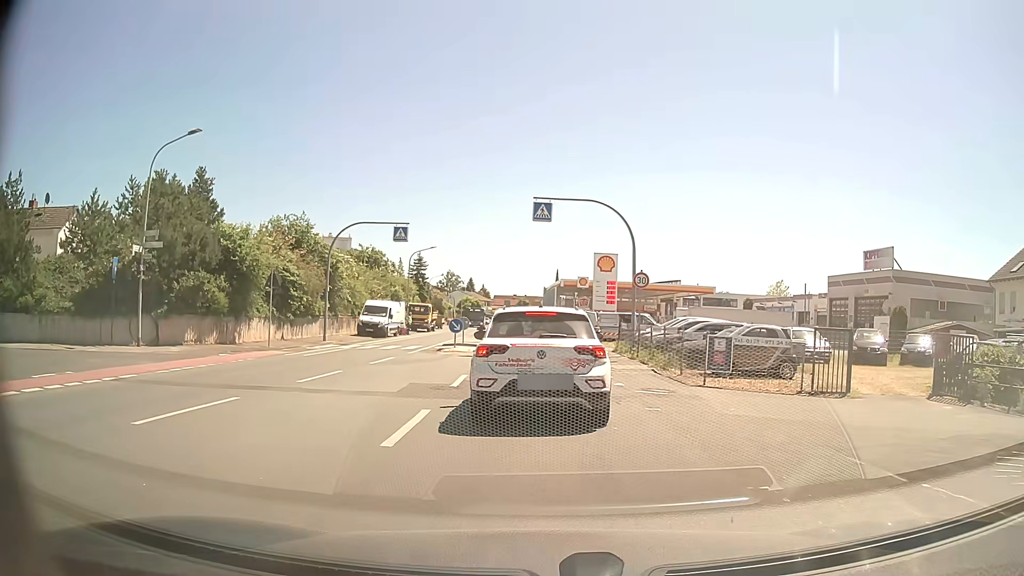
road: tertiary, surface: asphalt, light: Day
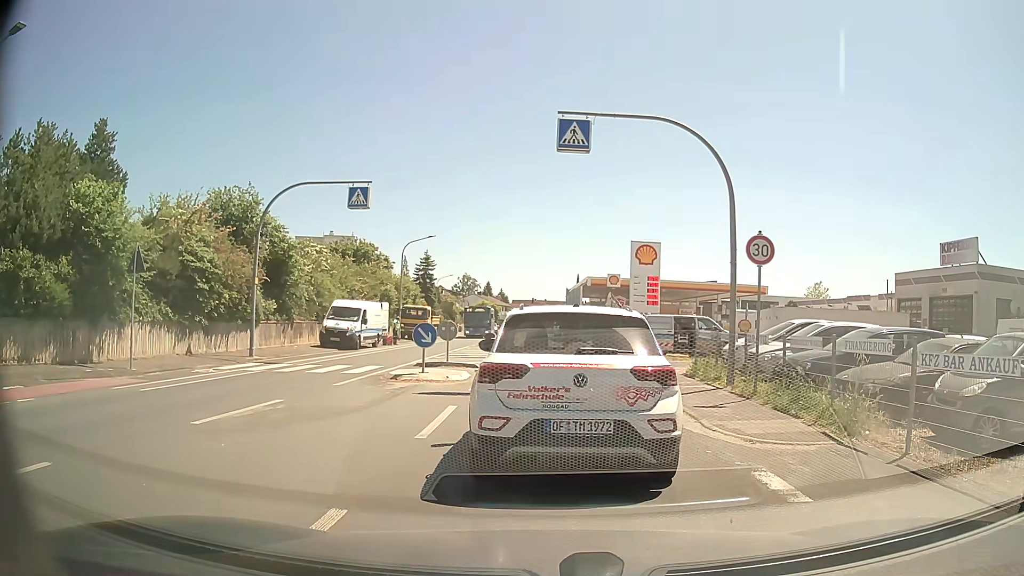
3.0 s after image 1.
(-0.2, +11.2) m; -2°
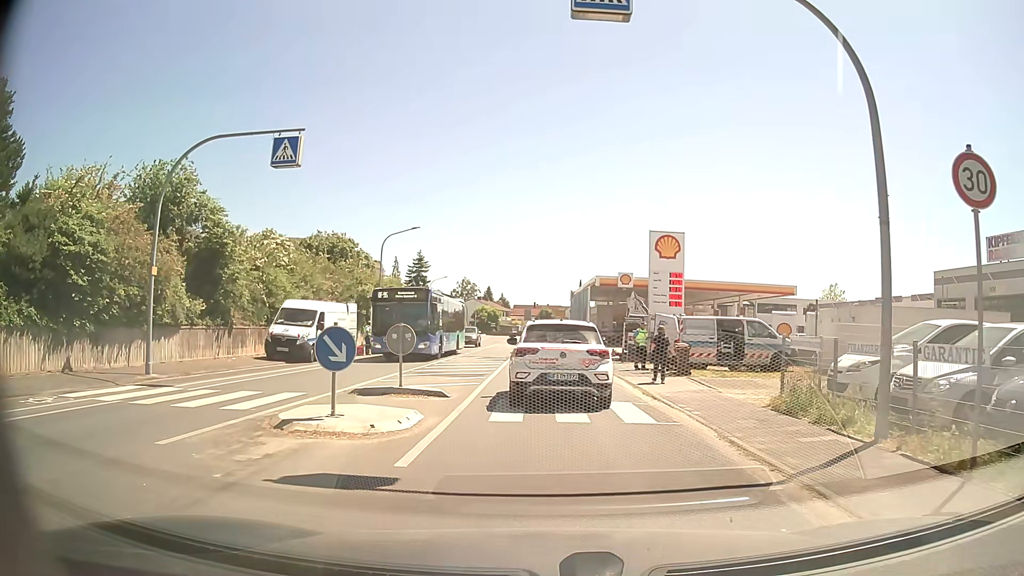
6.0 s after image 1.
(0.0, +7.6) m; 0°
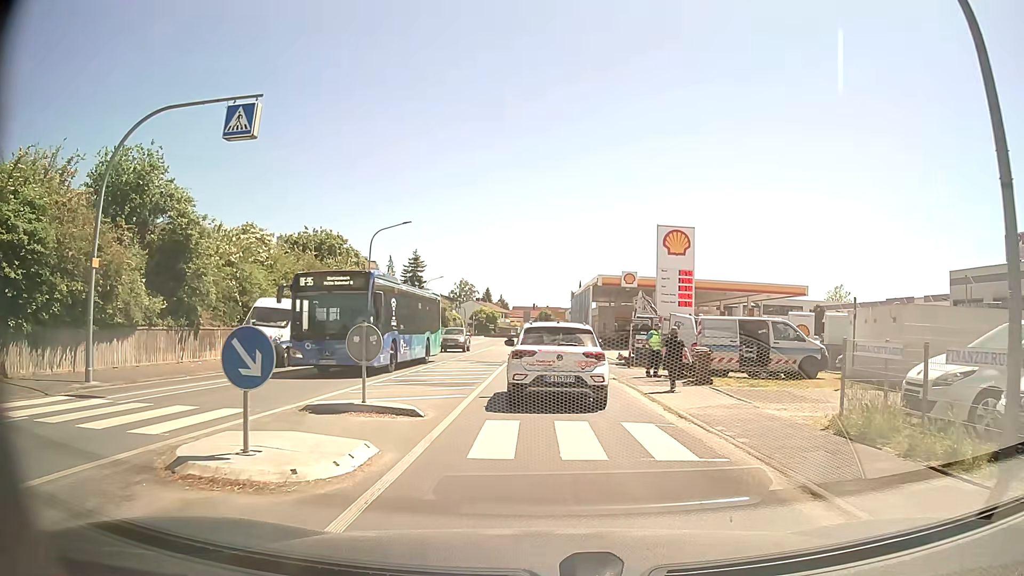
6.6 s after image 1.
(0.0, +3.0) m; 0°
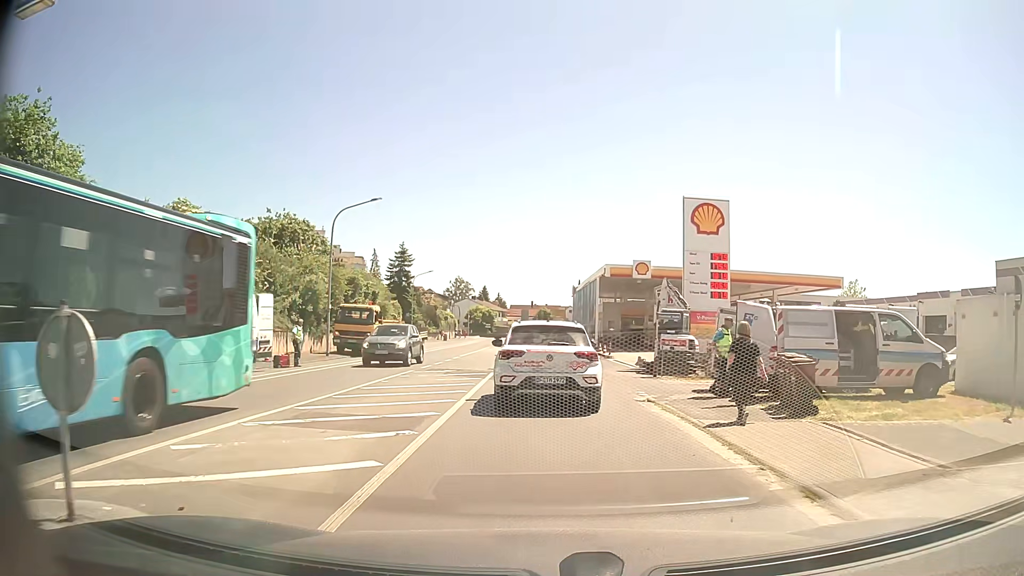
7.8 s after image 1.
(0.0, +7.5) m; 0°
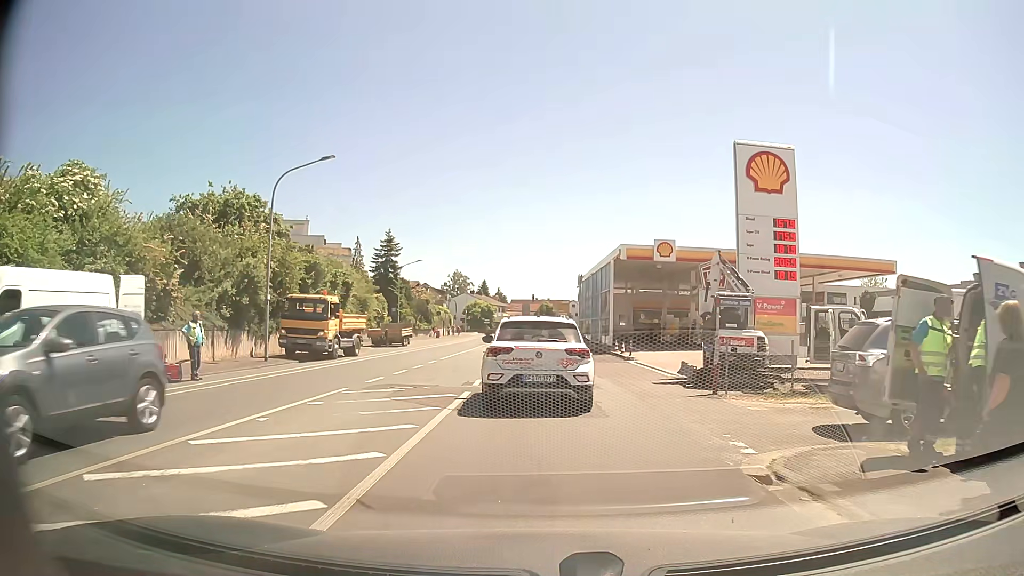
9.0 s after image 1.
(-0.1, +8.0) m; -1°
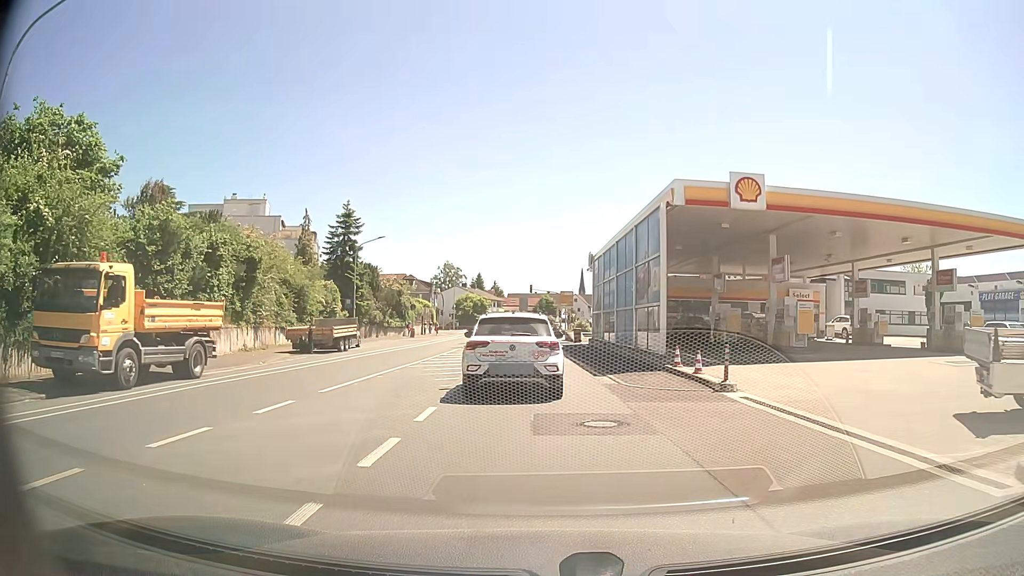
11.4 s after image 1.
(0.0, +15.6) m; -1°
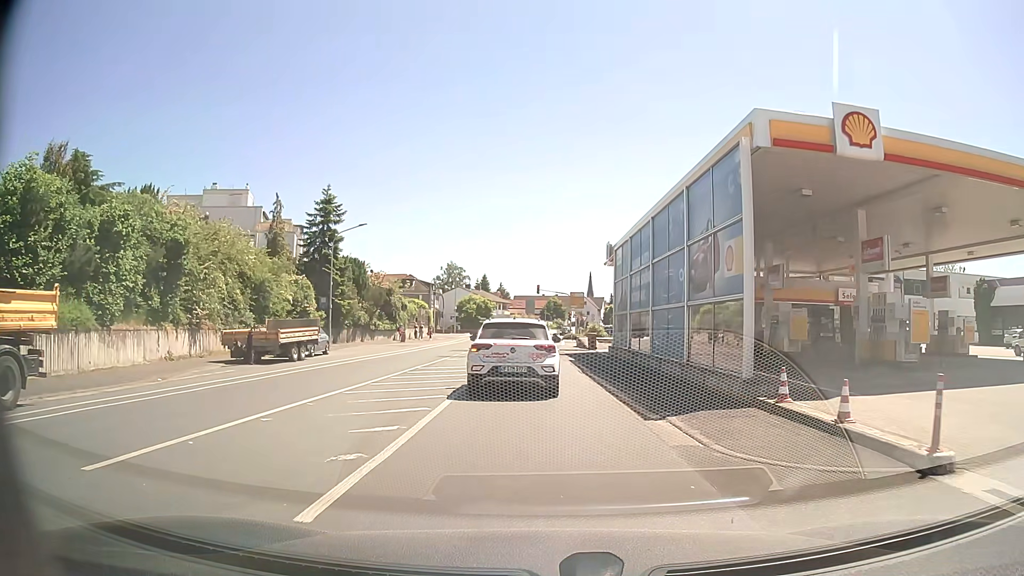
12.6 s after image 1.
(0.0, +7.8) m; -1°
(0, +10) (0, +20) (0, +30) (0, +40) (0, +50) (+1, +60) (+2, +70) (+2, +80) (+2, +90) (+3, +100) m
